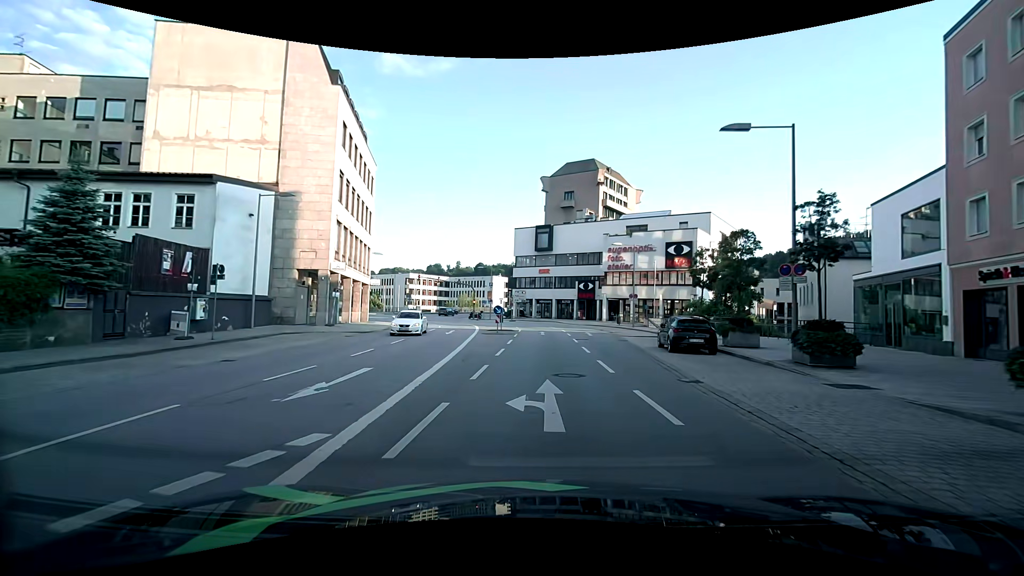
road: primary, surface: asphalt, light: Day
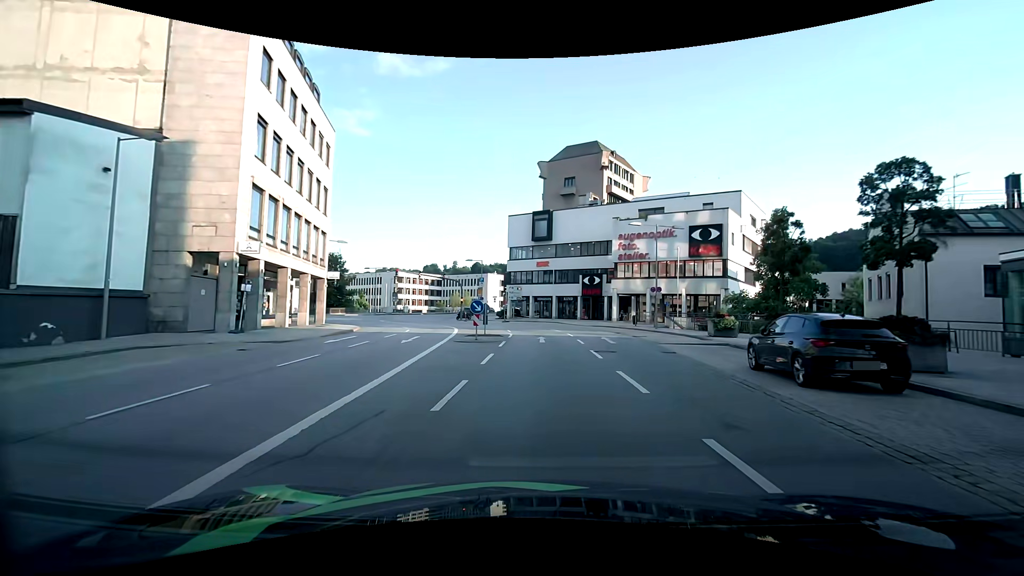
(+0.5, +9.9) m; +4°
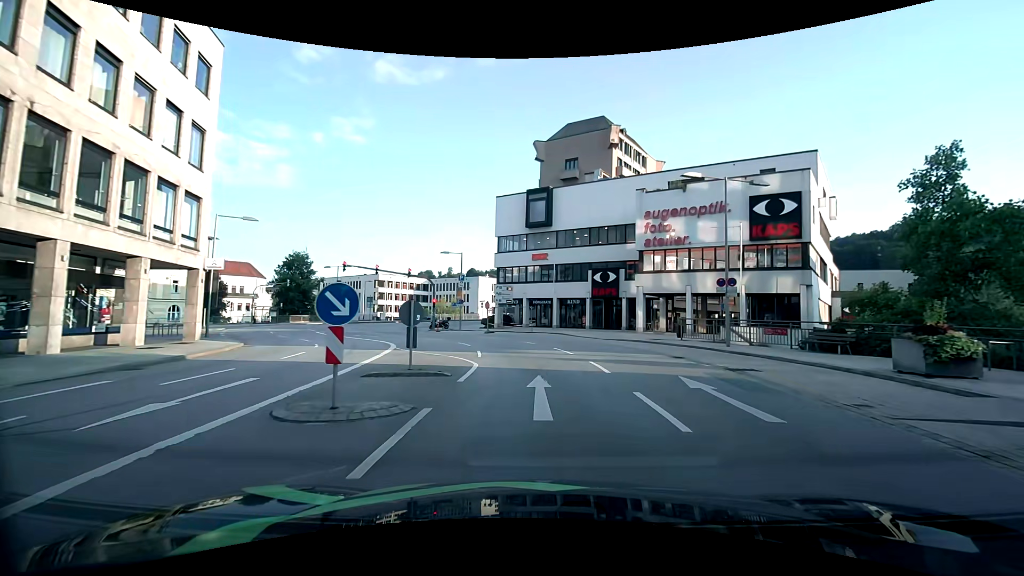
(0.0, +14.7) m; +1°
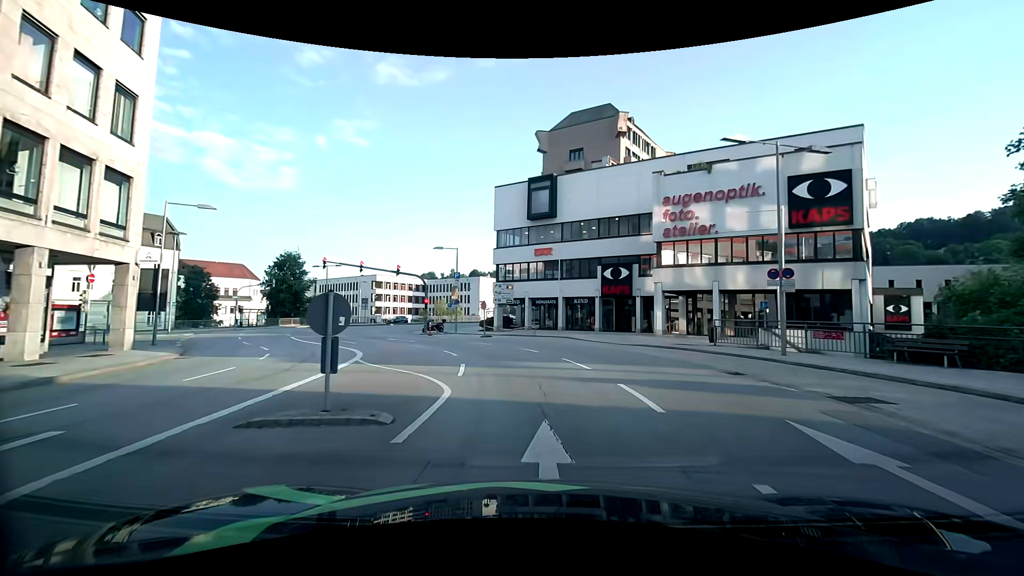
(0.0, +4.7) m; -1°
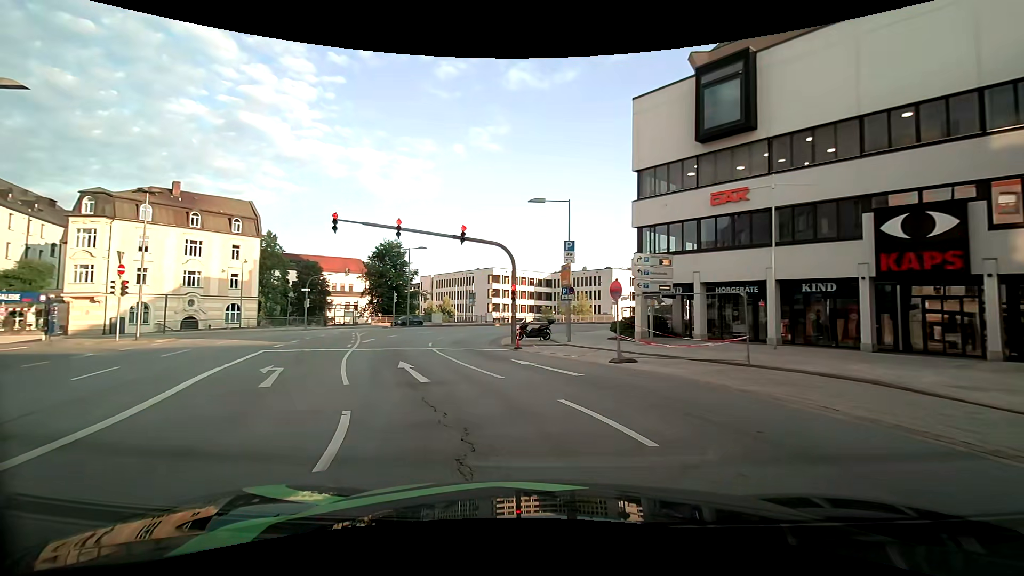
(-1.5, +18.7) m; -15°
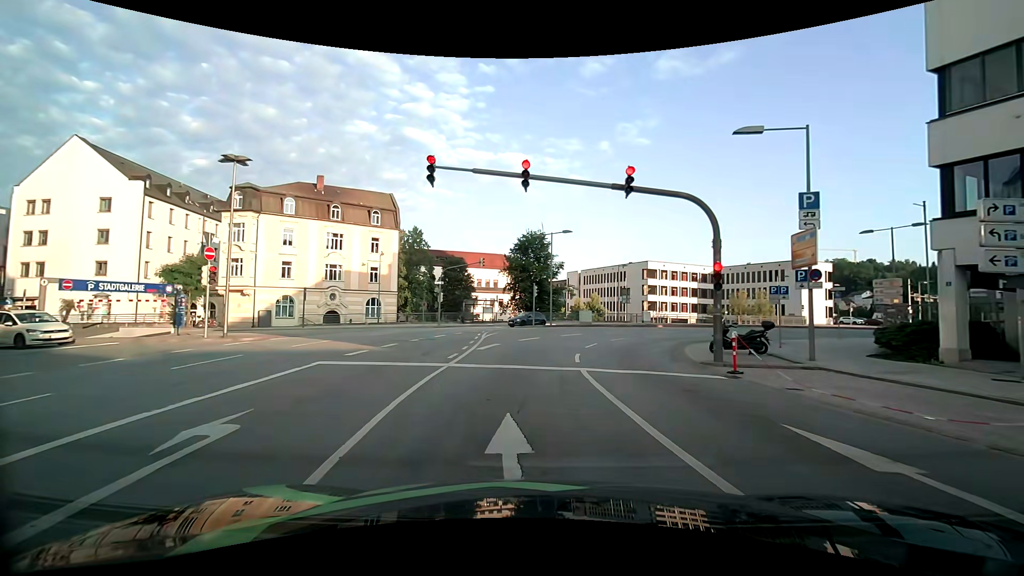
(-1.4, +8.8) m; -17°
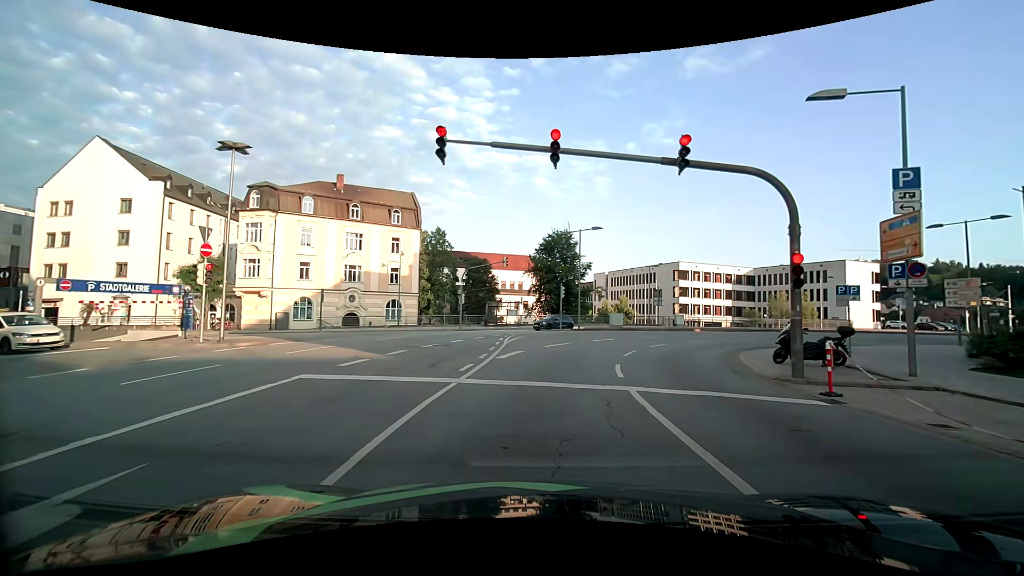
(-0.1, +2.6) m; -2°
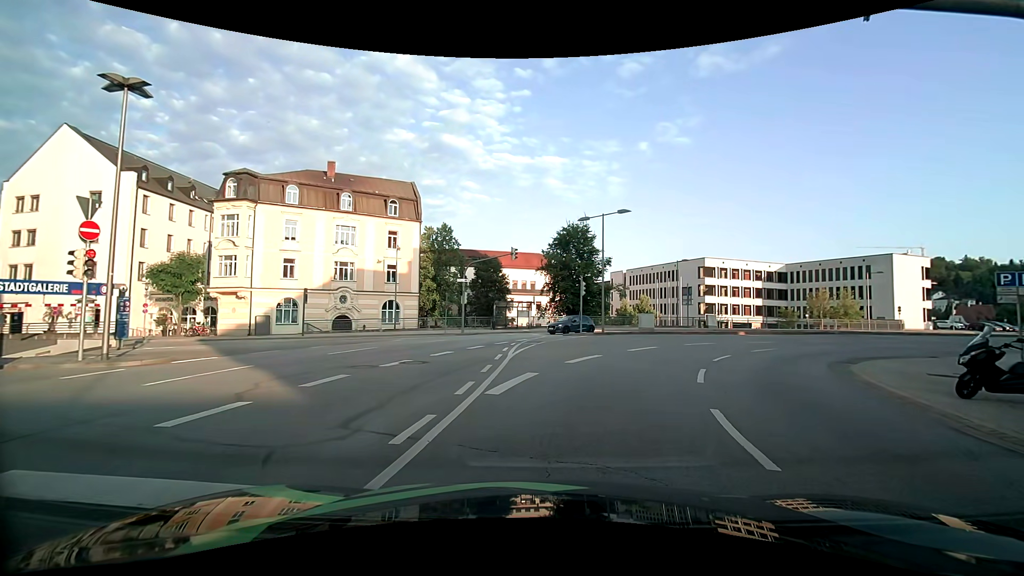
(-0.2, +5.9) m; -3°
